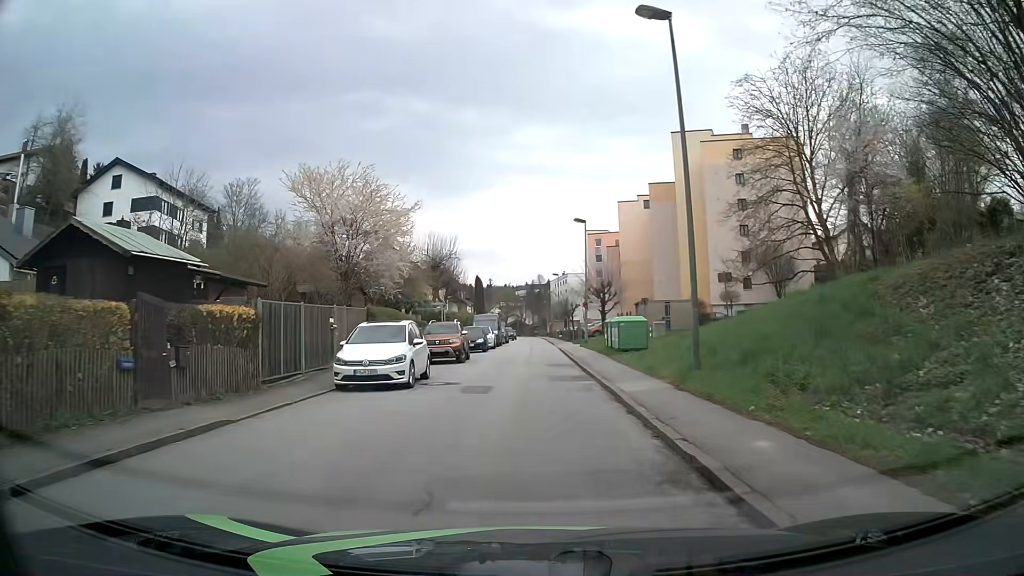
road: residential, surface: asphalt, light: Day
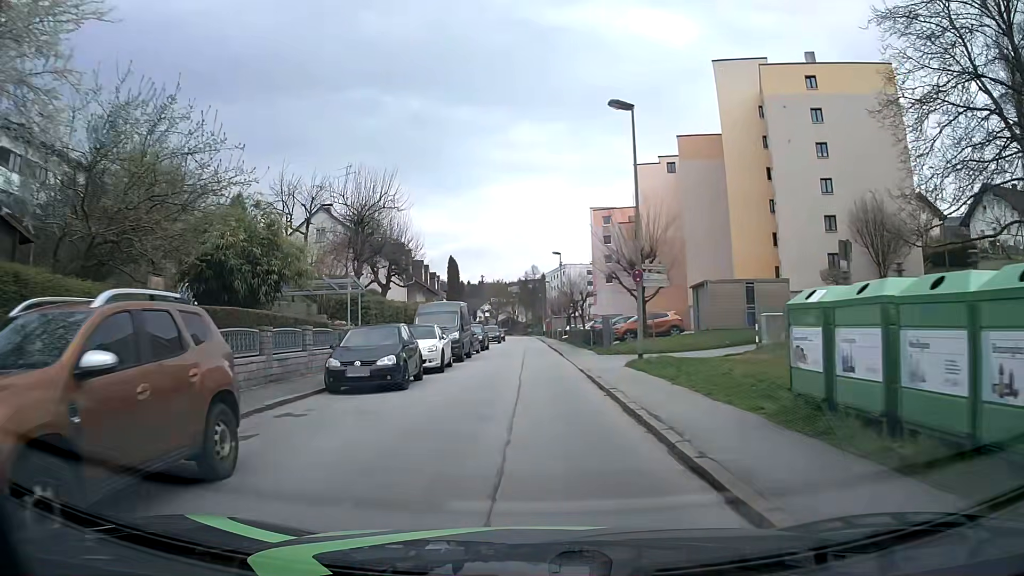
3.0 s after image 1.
(+0.1, +22.6) m; 0°
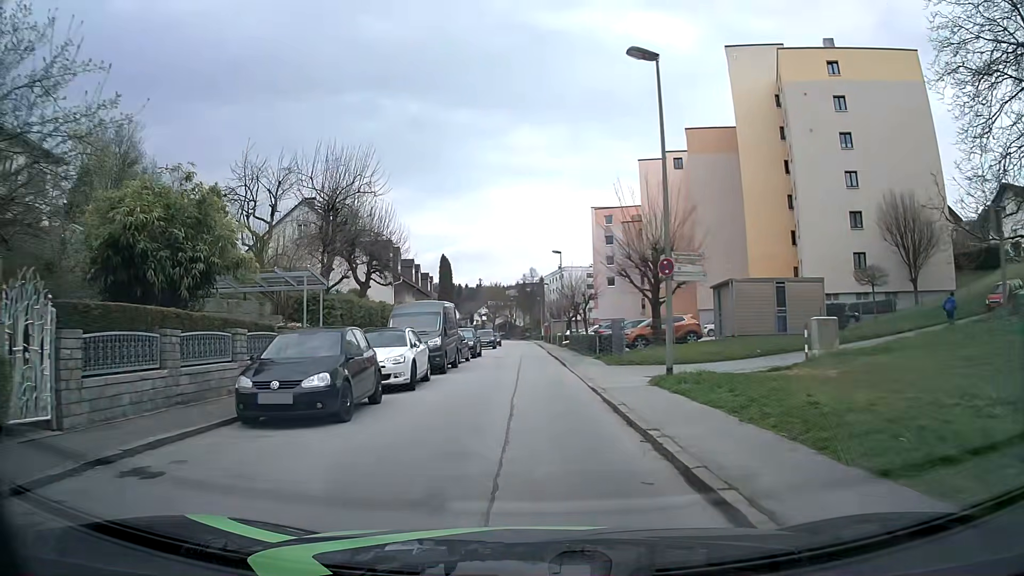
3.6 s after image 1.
(+0.1, +4.5) m; +1°
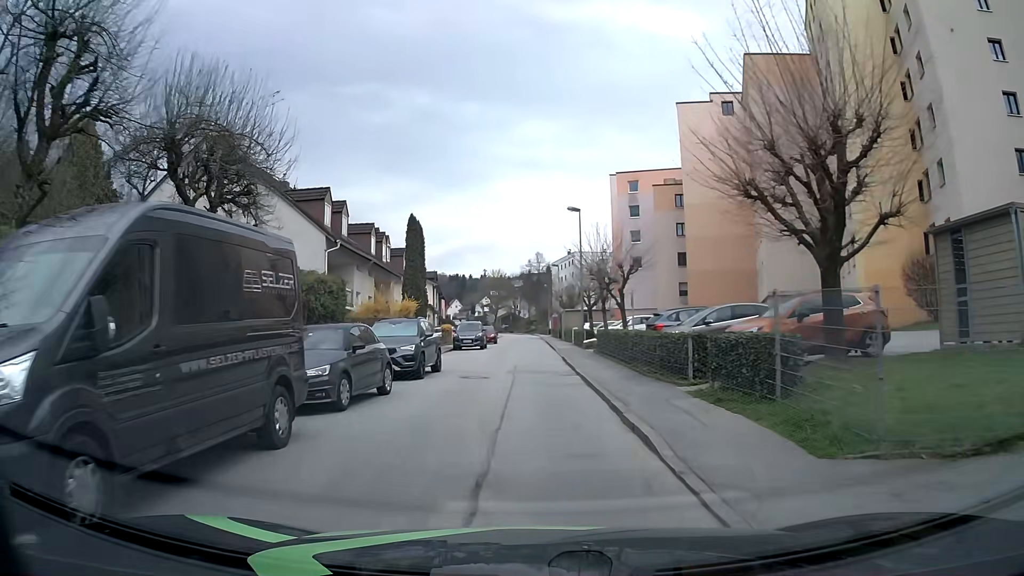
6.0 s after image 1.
(+0.1, +18.1) m; 0°
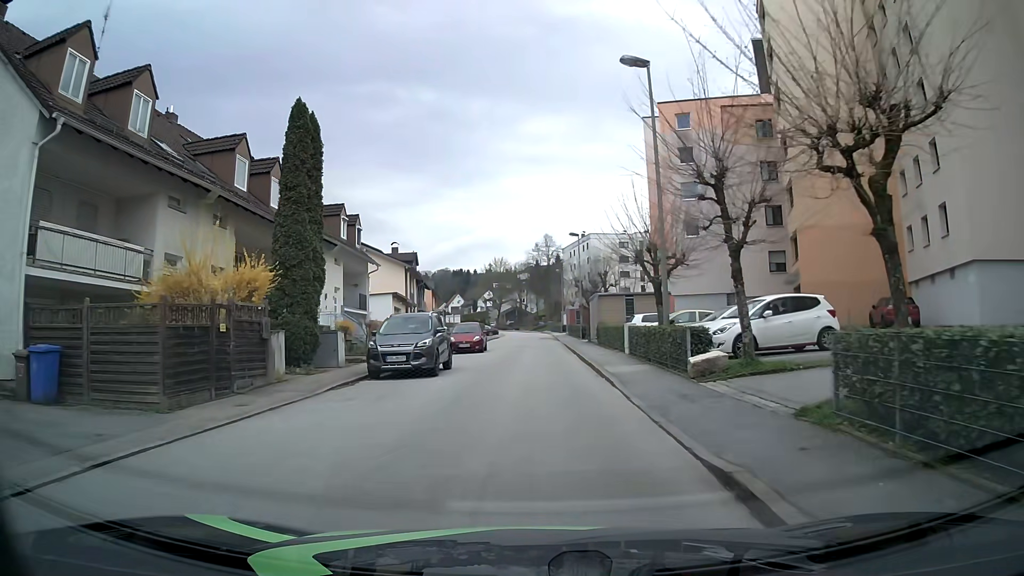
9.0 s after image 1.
(-0.4, +22.7) m; -1°
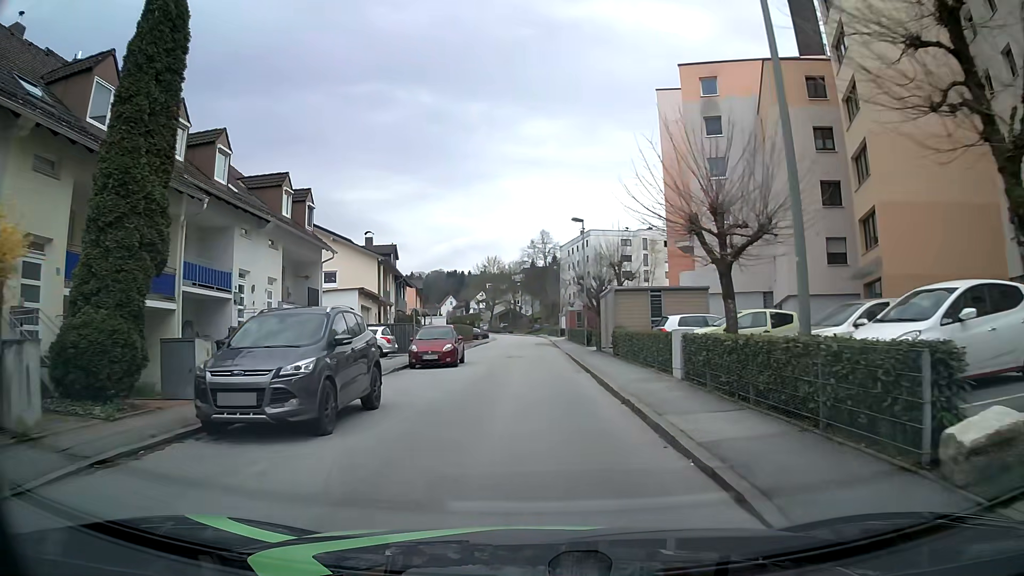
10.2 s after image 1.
(0.0, +9.0) m; 0°
(0, +10) (0, +20) (0, +30) (0, +40) (0, +50) (0, +60) (+1, +70) (+1, +80) (0, +90) (-1, +100) m
